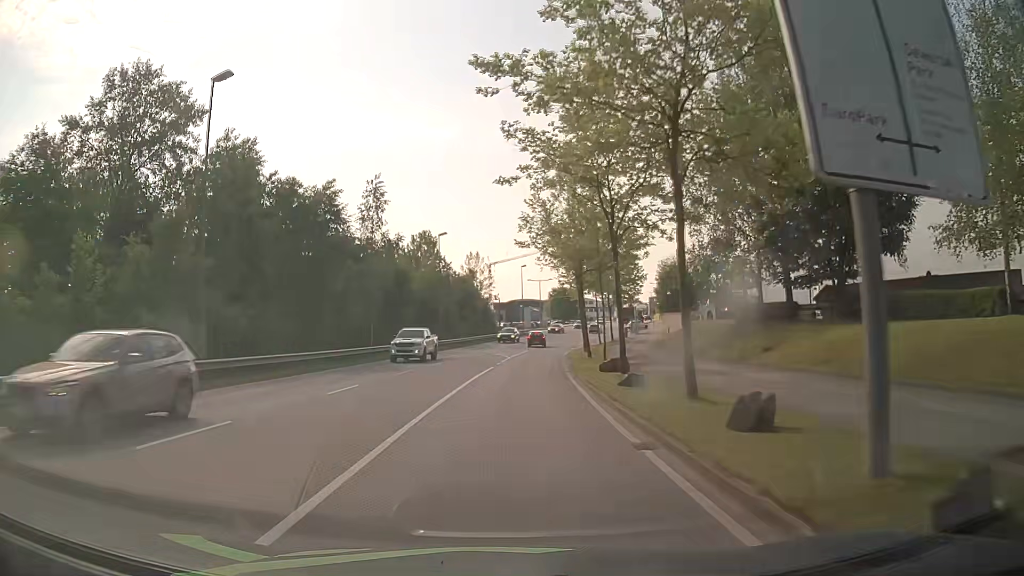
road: secondary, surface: asphalt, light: Day
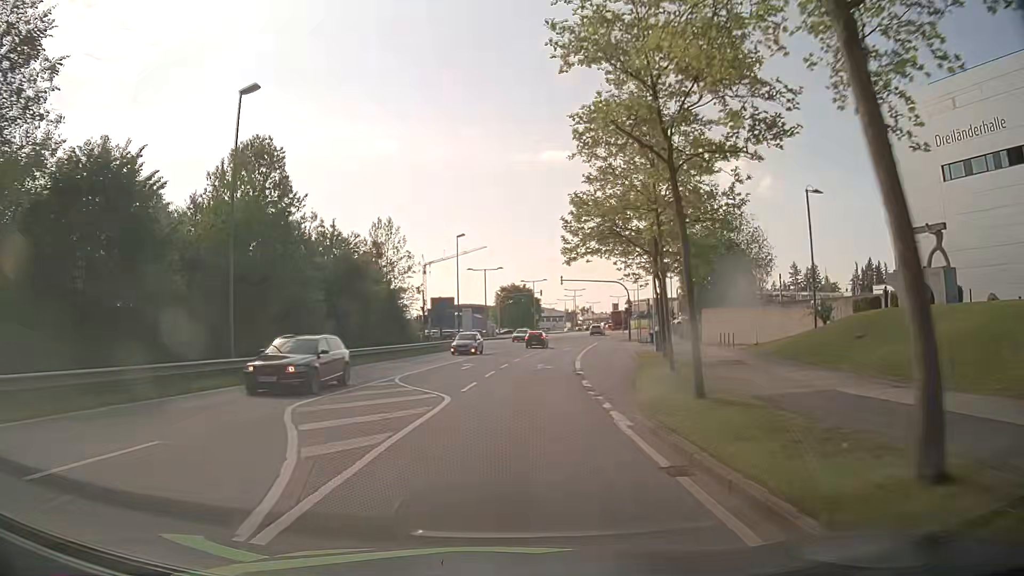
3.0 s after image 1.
(+1.5, +38.0) m; +5°
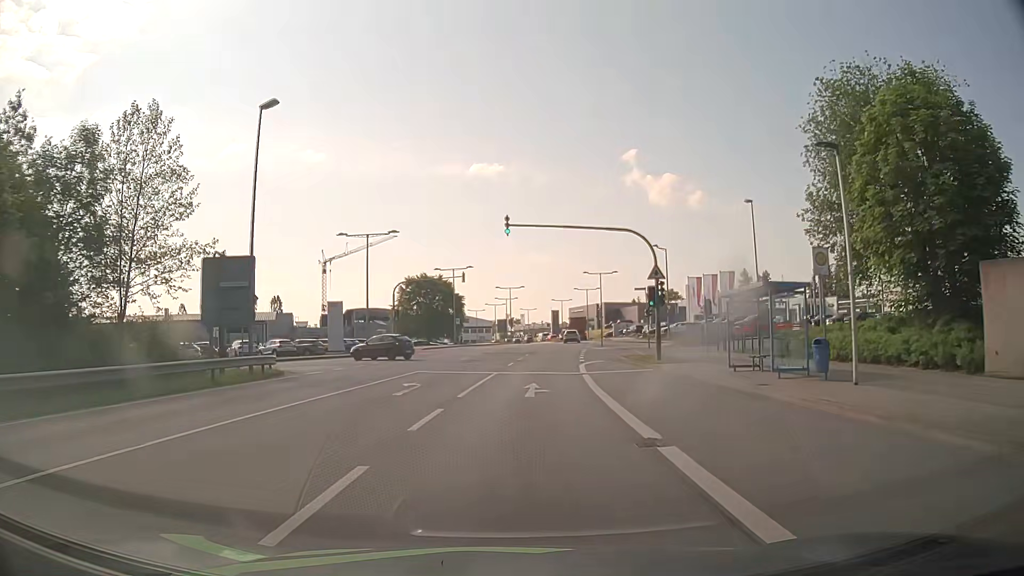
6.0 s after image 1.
(+2.0, +37.5) m; +6°
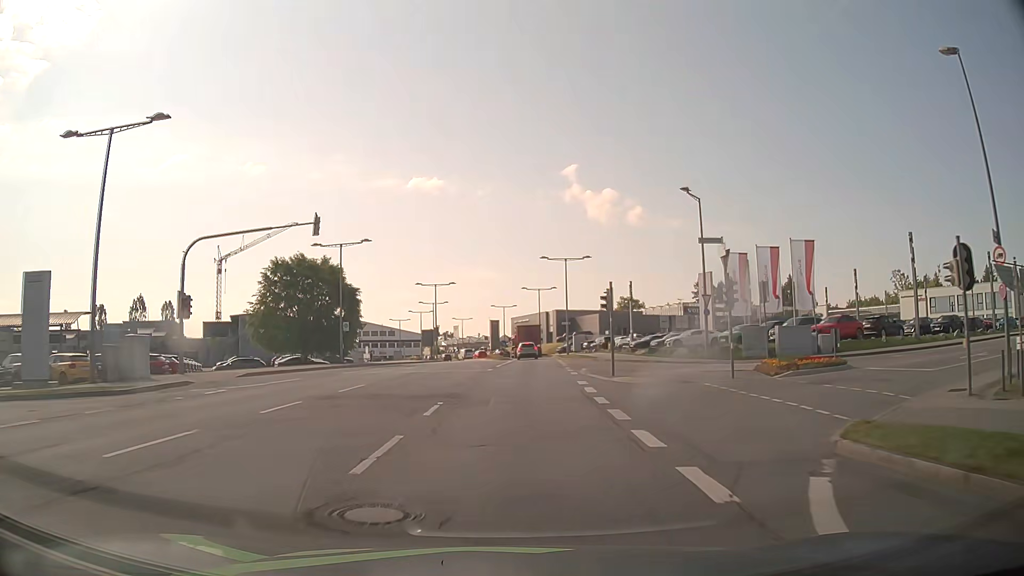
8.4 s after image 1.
(+1.5, +30.0) m; +6°
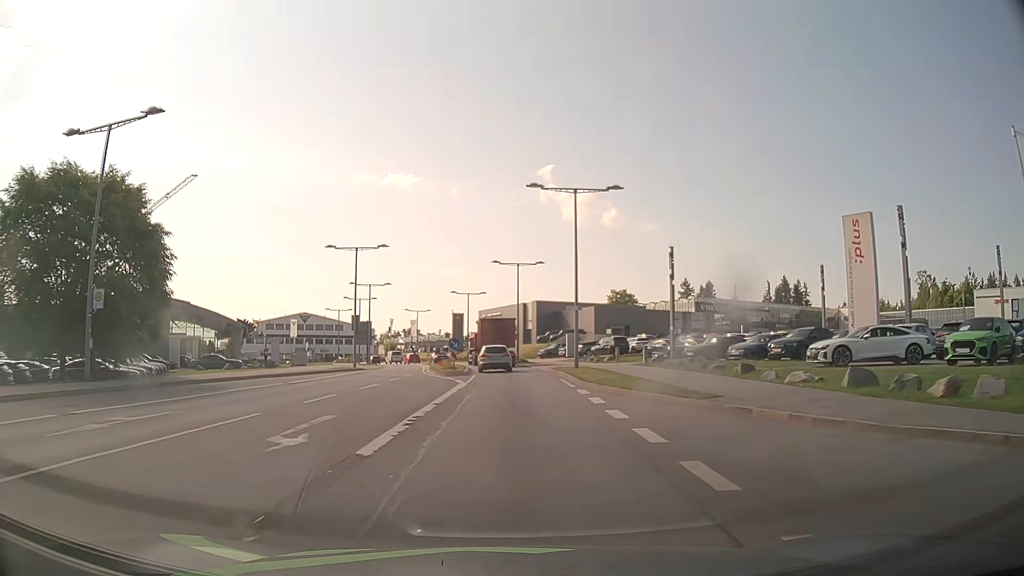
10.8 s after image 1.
(+0.6, +29.8) m; +2°
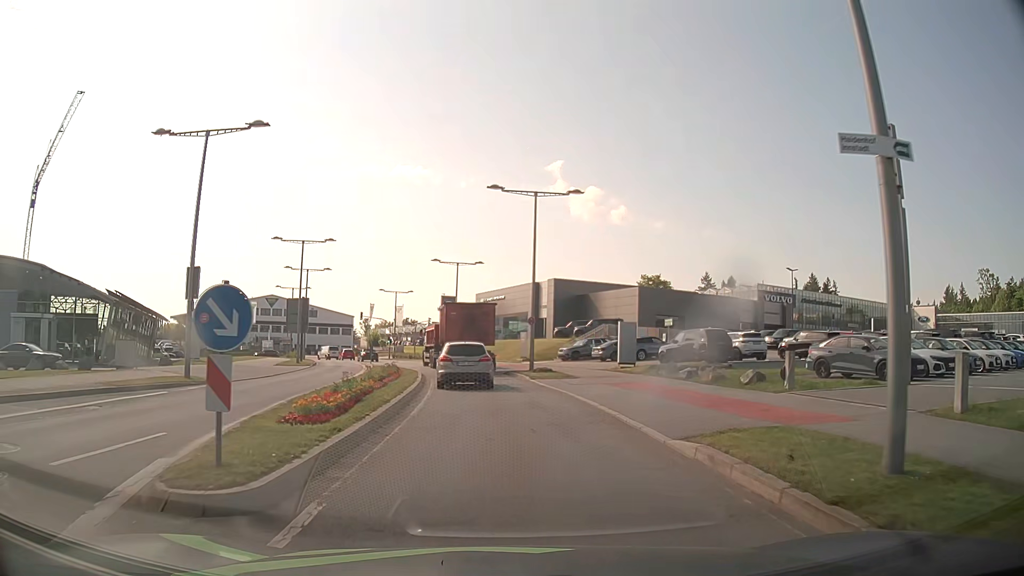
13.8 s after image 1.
(0.0, +27.1) m; 0°
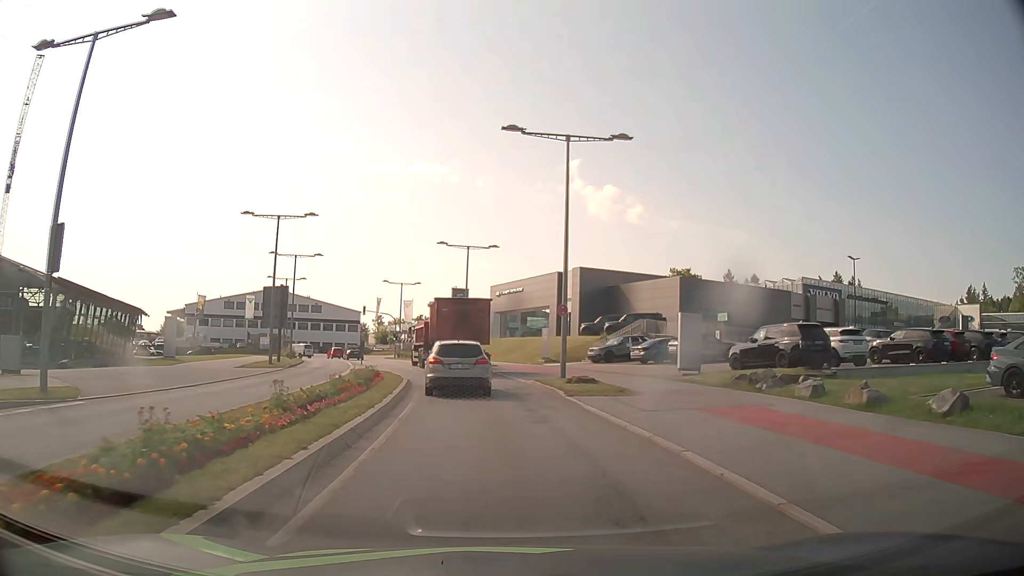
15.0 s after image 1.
(-0.1, +9.4) m; -1°
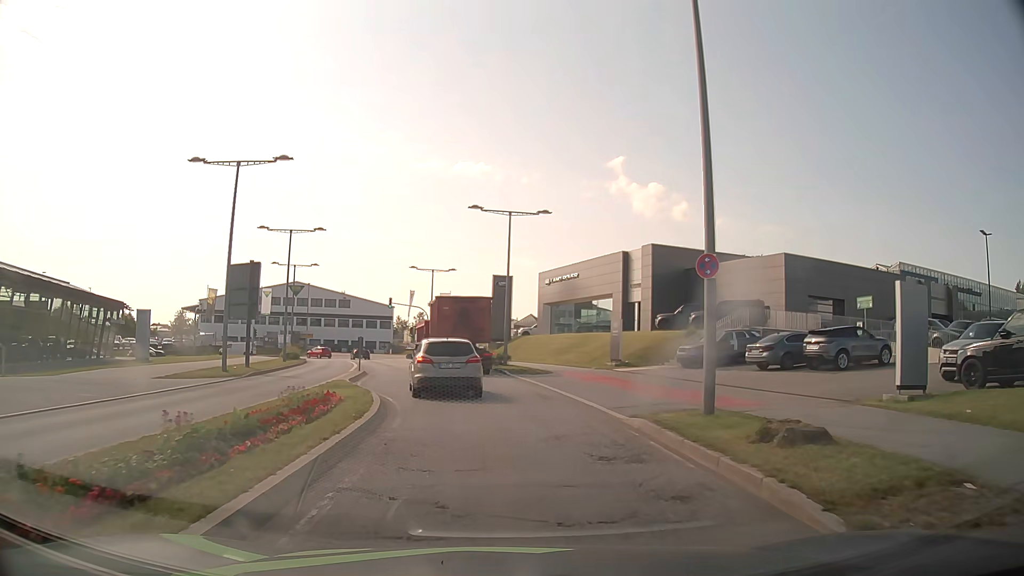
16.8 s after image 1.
(-0.4, +12.9) m; -4°
